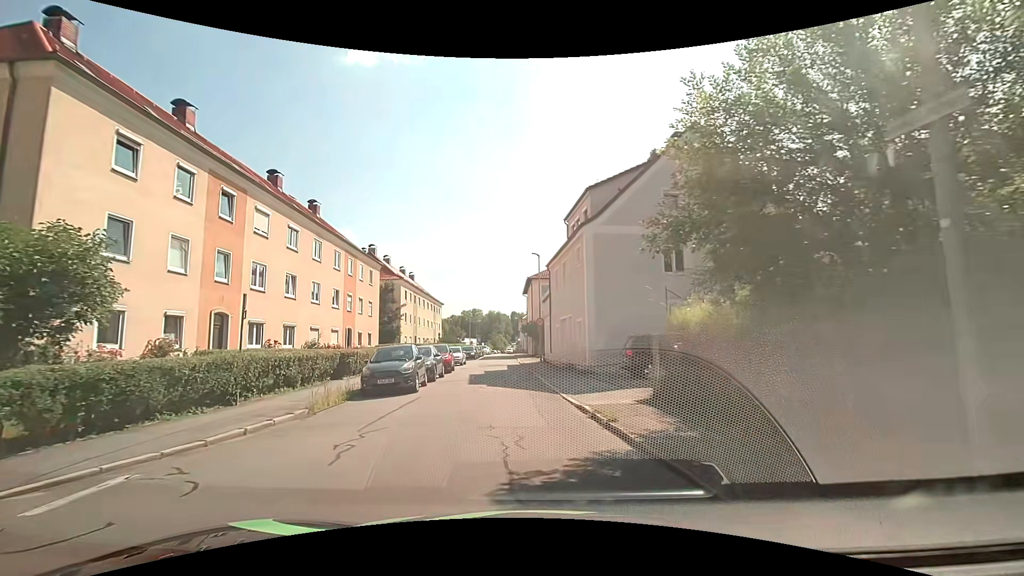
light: Day
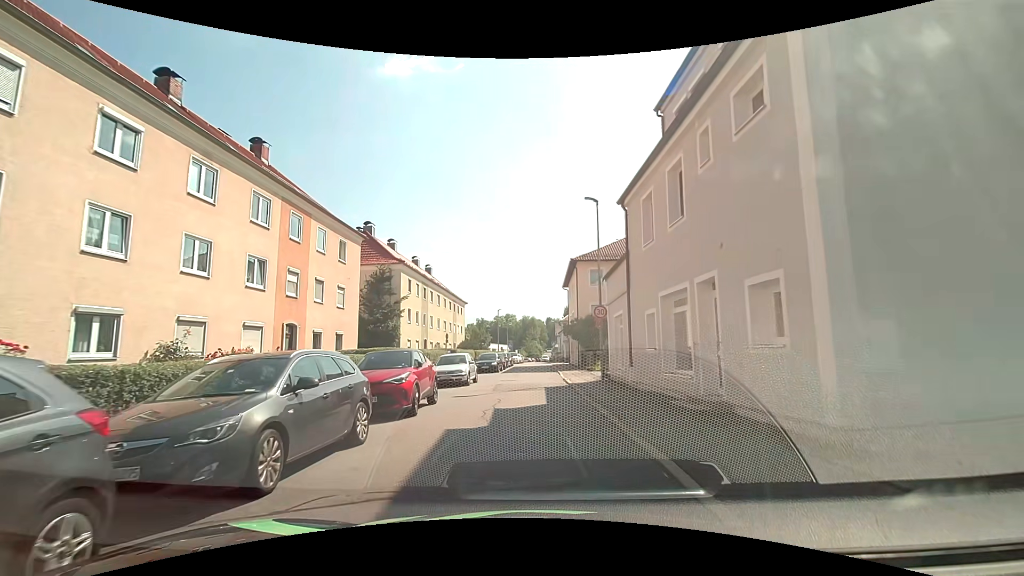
(-0.8, +15.3) m; -4°
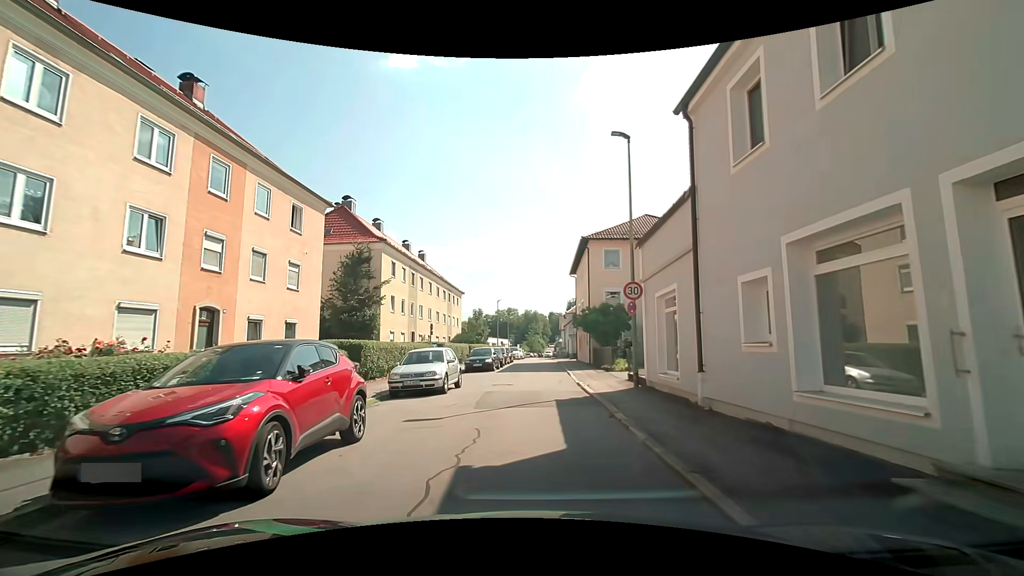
(0.0, +6.4) m; 0°
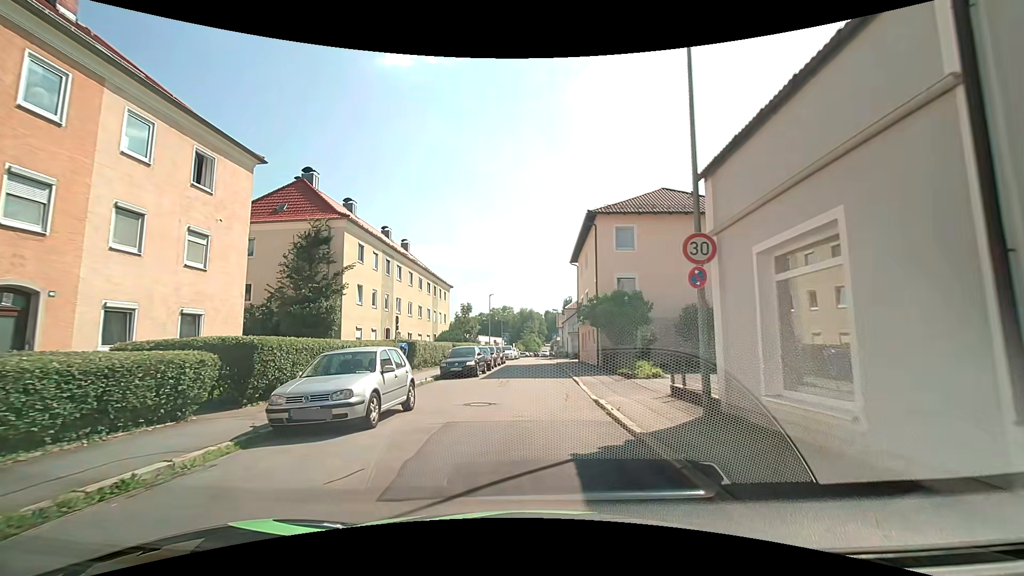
(0.0, +6.6) m; 0°
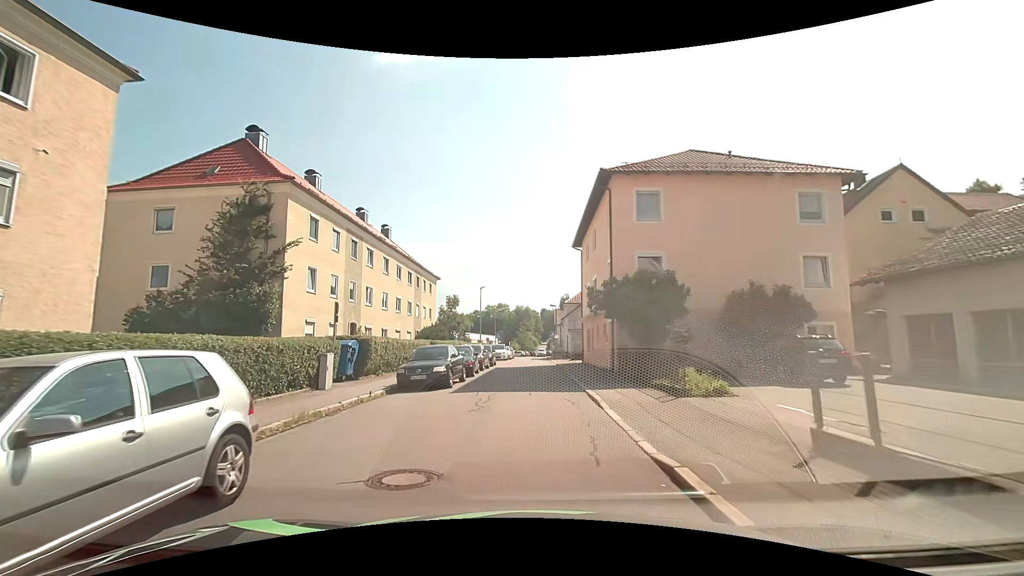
(+0.1, +6.6) m; 0°
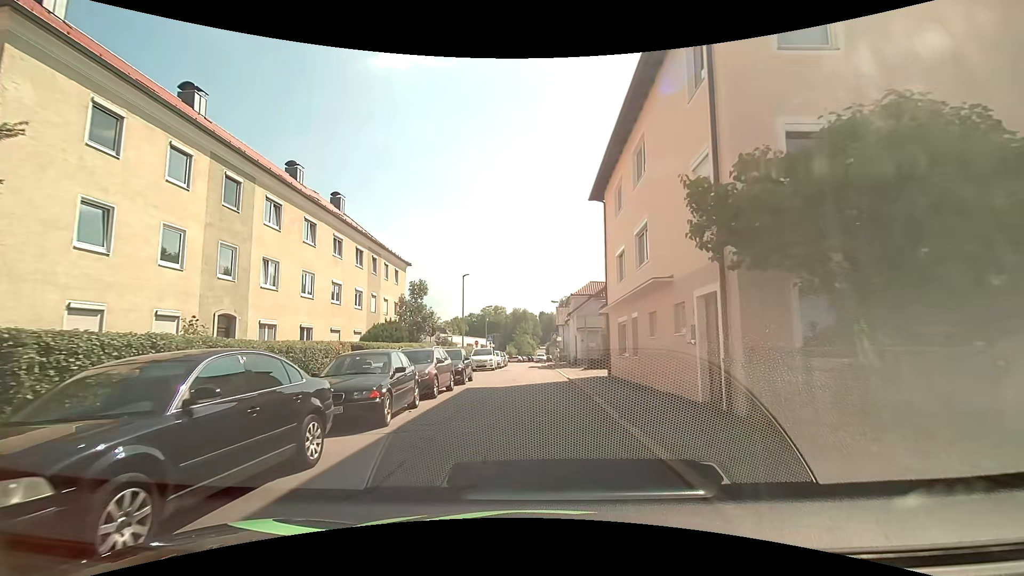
(+0.1, +13.1) m; +1°
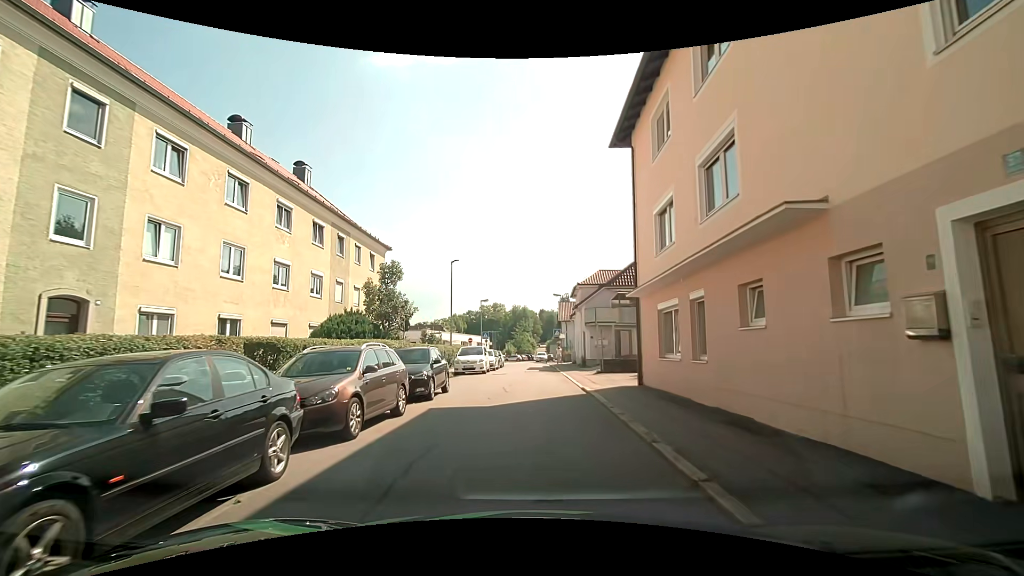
(0.0, +6.6) m; 0°
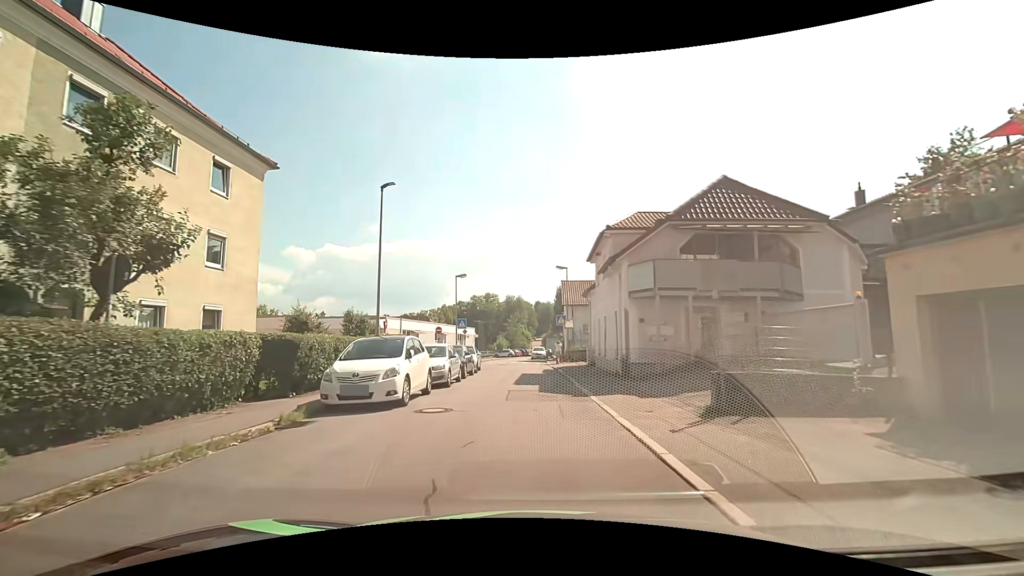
(+0.1, +17.1) m; +1°
(0, +10) (0, +20) (0, +30) (0, +40) (-1, +50) (-3, +60) (-3, +70) (-2, +80) (-1, +90) (+1, +100) m
